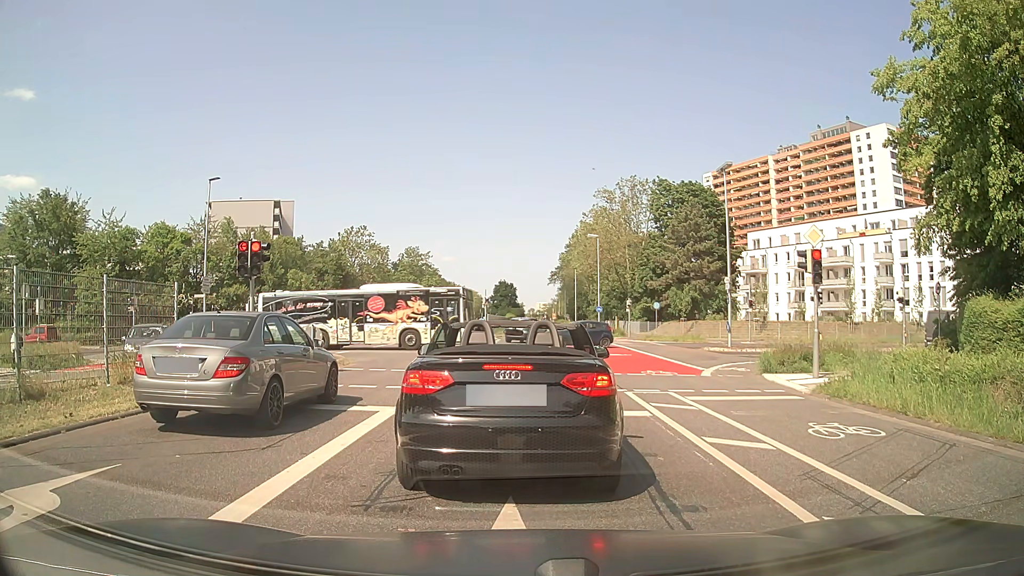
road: secondary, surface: asphalt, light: Day
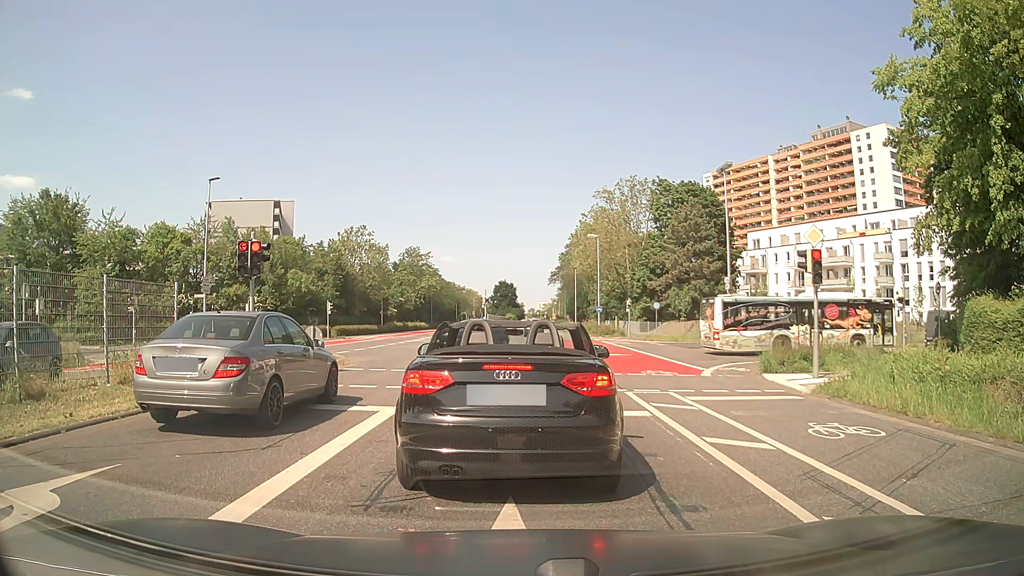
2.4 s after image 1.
(0.0, 0.0) m; 0°
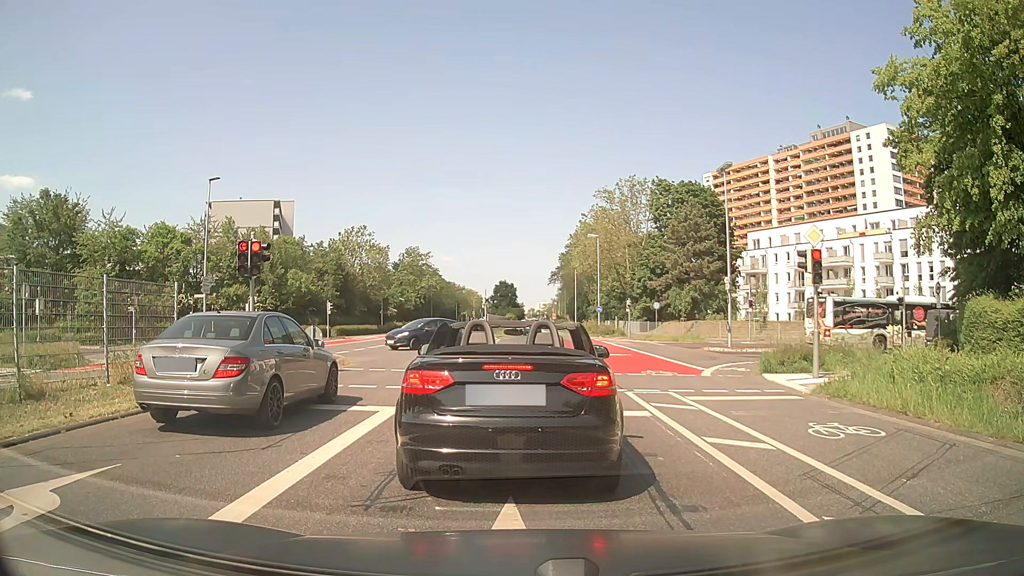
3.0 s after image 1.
(0.0, 0.0) m; 0°
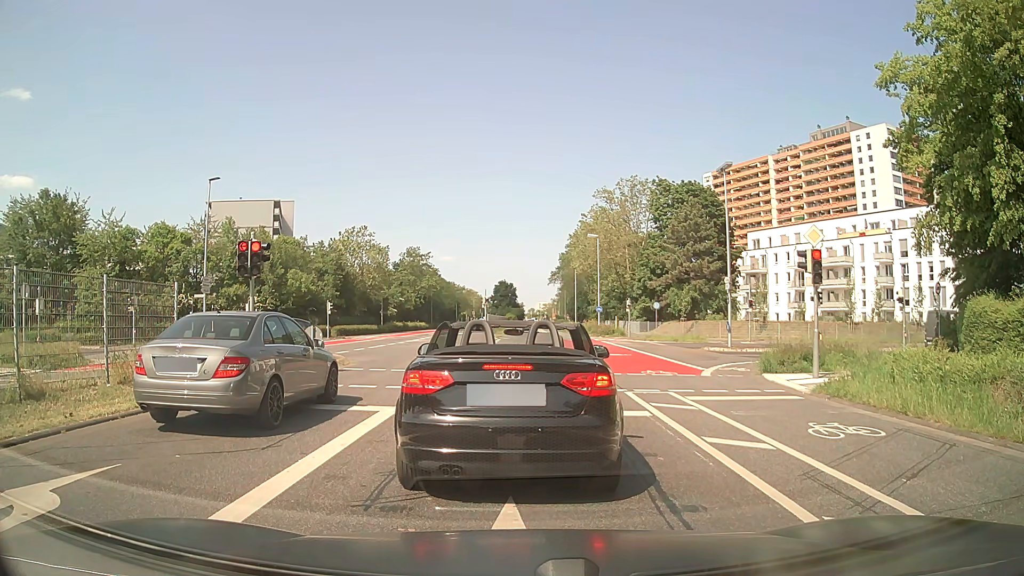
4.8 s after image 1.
(0.0, 0.0) m; 0°
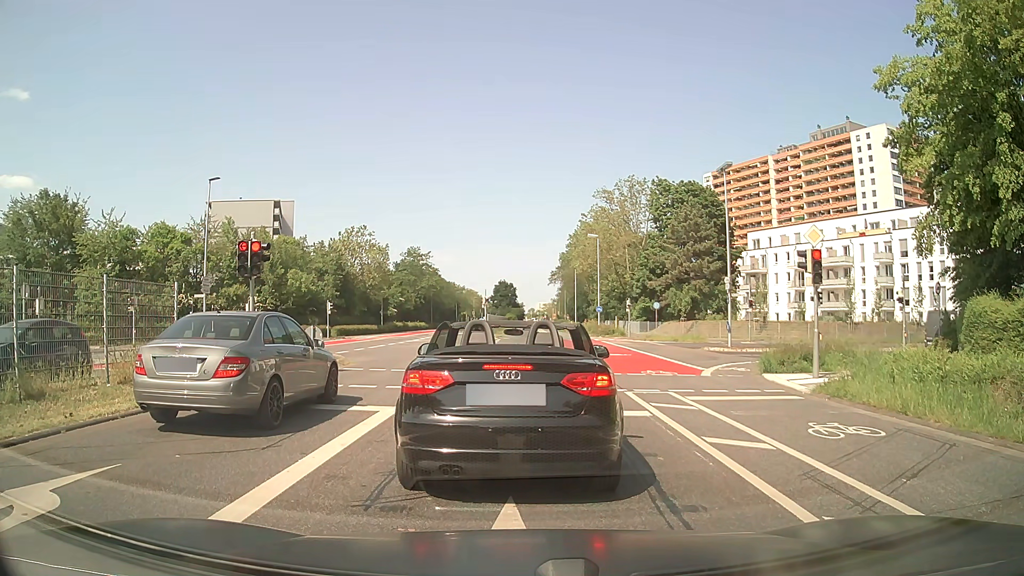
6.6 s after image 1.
(0.0, 0.0) m; 0°
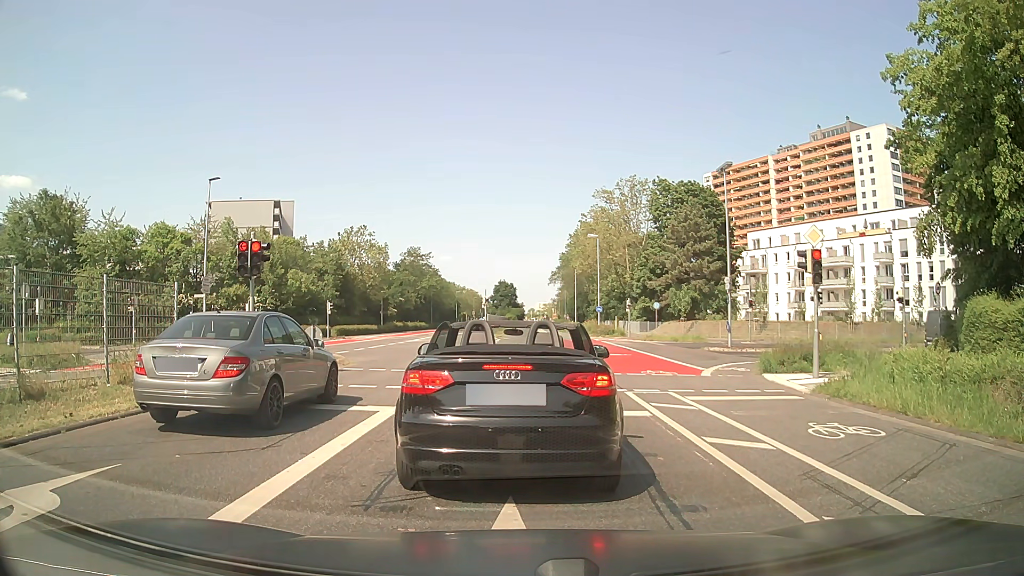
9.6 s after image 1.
(0.0, 0.0) m; 0°
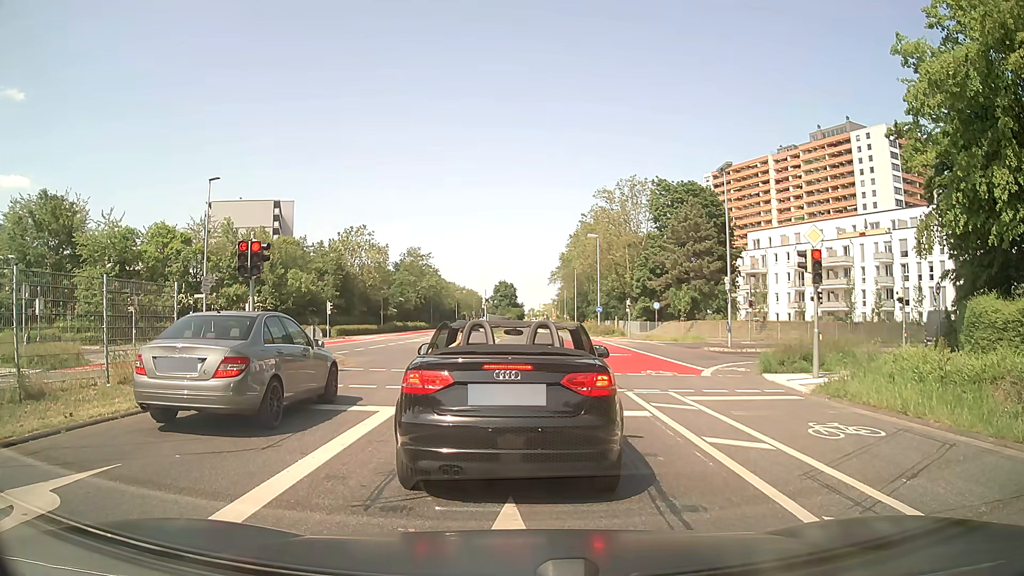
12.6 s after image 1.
(0.0, 0.0) m; 0°
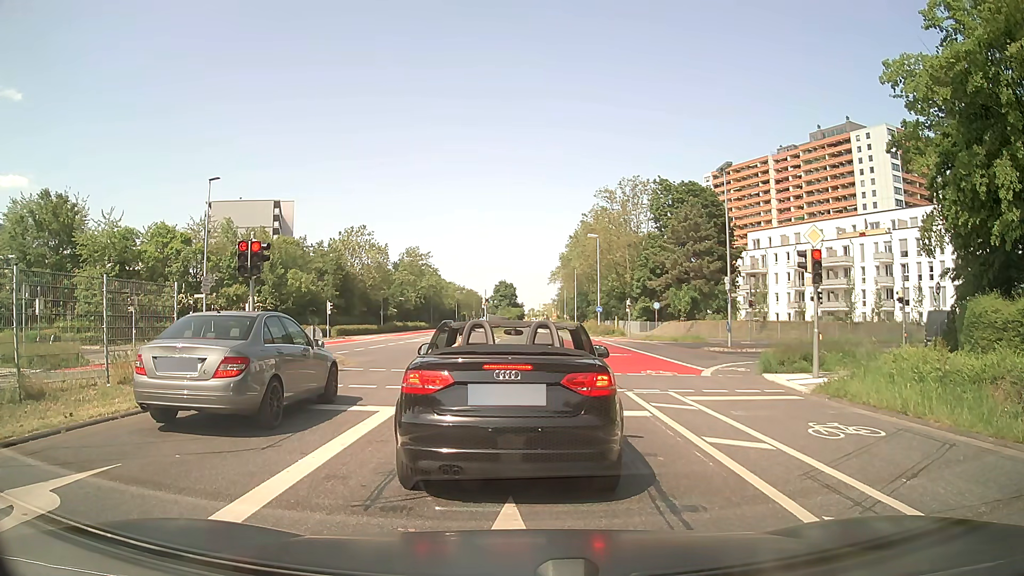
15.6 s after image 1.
(0.0, 0.0) m; 0°
(0, +10) (0, +20) (0, +30) (0, +40) (0, +50) (0, +60) (0, +70) (0, +80) (0, +90) (0, +100) m
